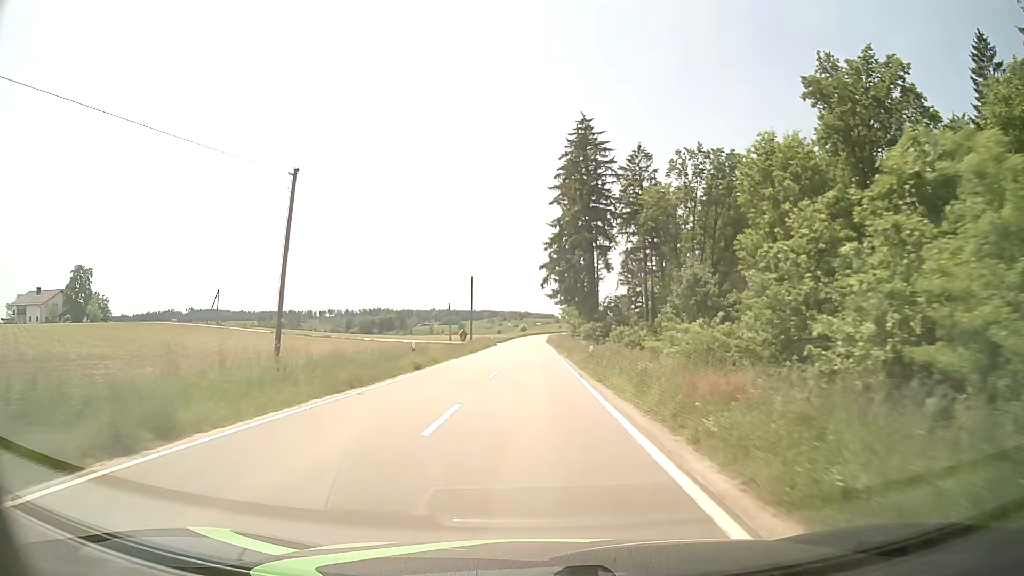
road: tertiary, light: Day
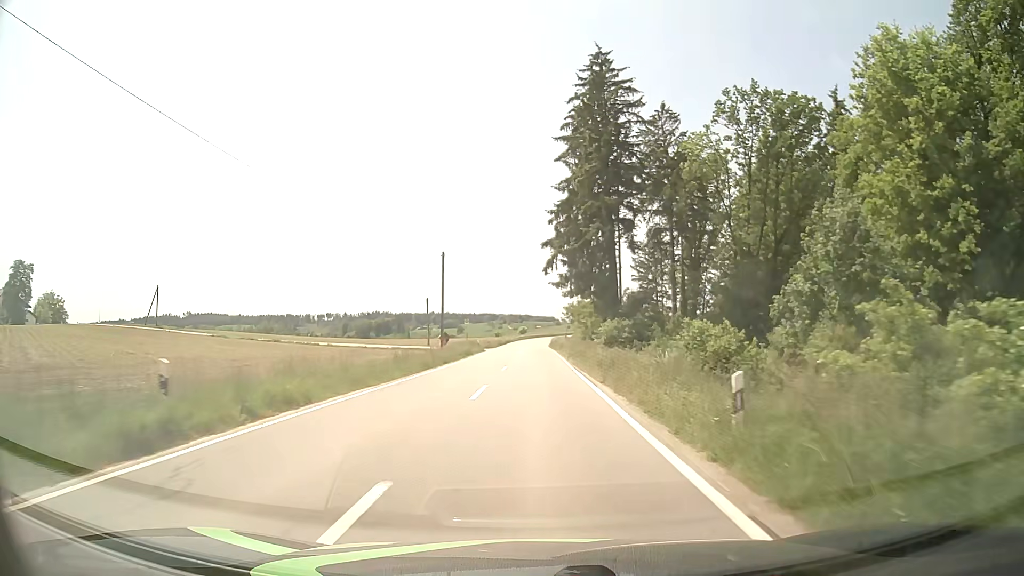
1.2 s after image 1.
(-0.1, +19.4) m; 0°
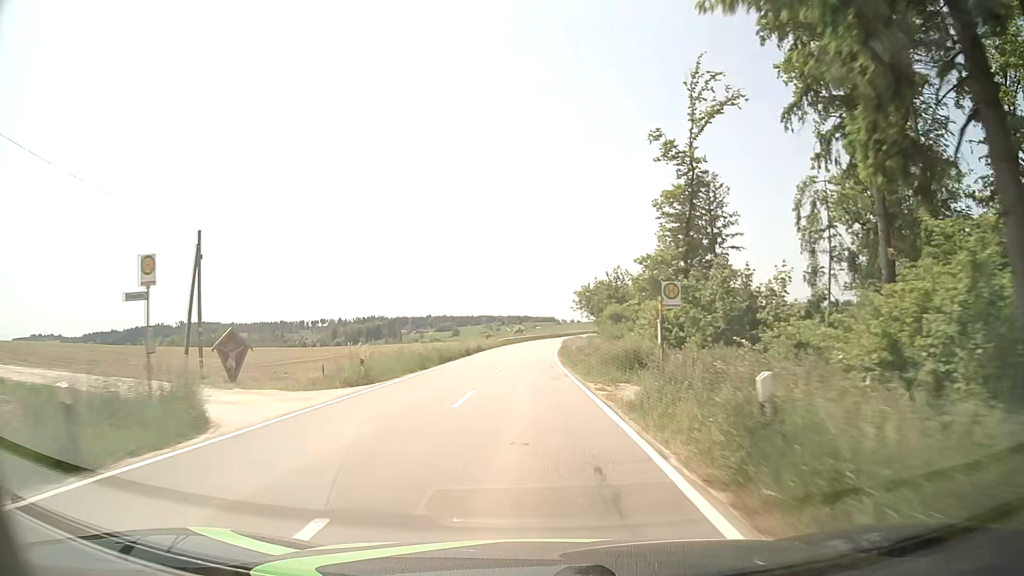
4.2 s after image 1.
(+0.4, +50.2) m; 0°
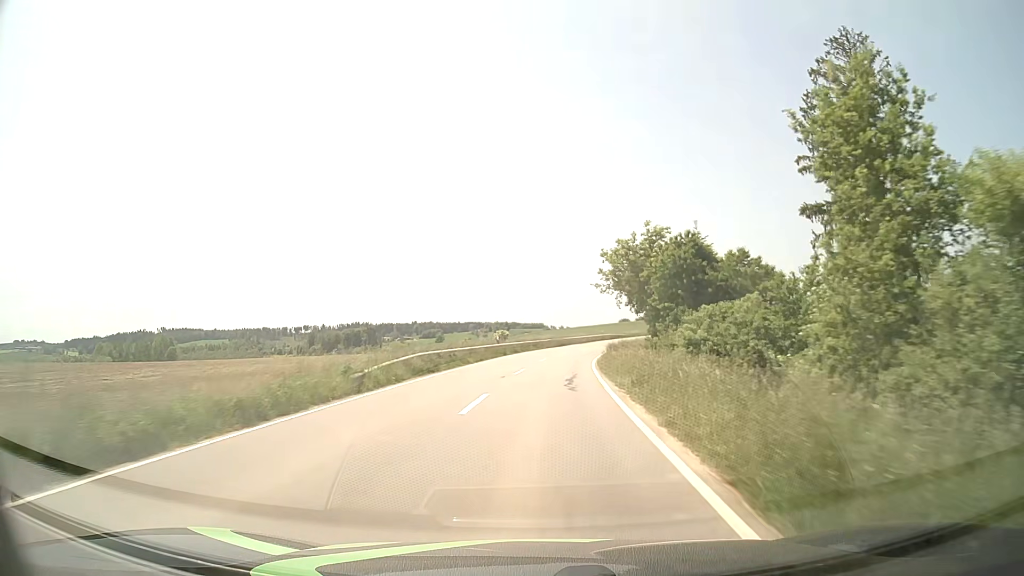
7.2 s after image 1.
(0.0, +50.0) m; +1°
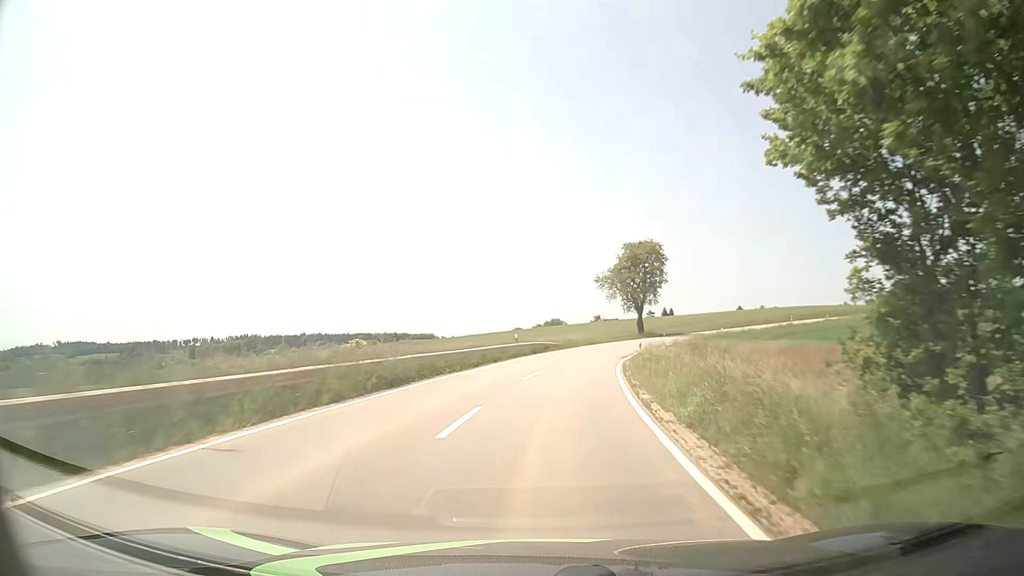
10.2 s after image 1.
(+3.4, +51.2) m; +8°
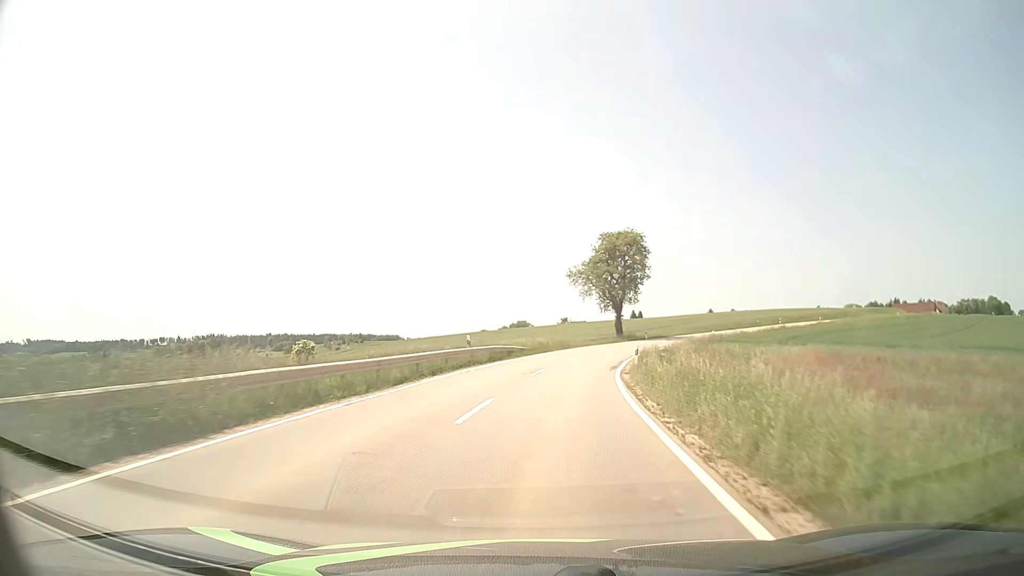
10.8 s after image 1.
(+0.3, +10.4) m; +3°
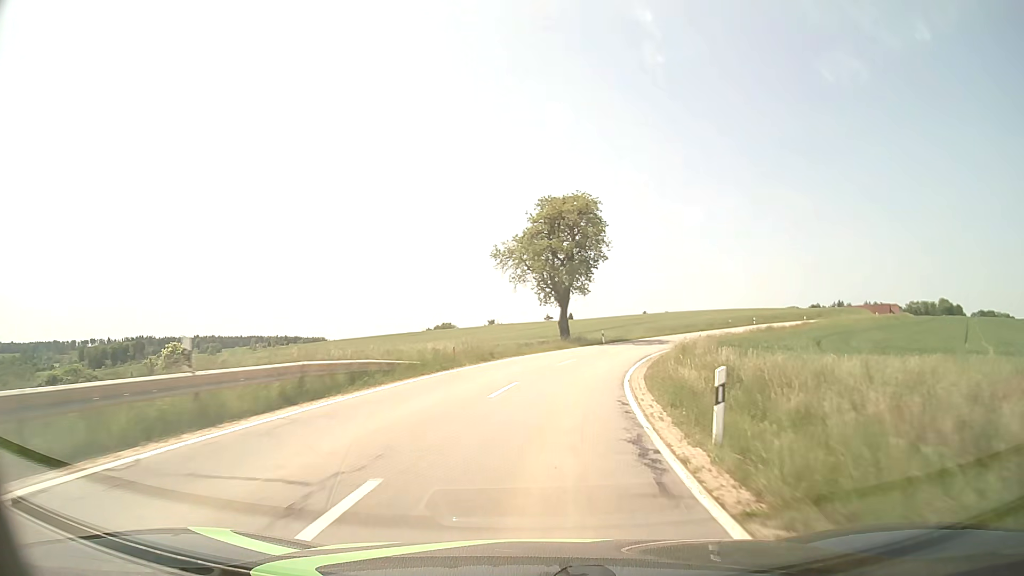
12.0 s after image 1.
(+1.0, +20.6) m; +6°
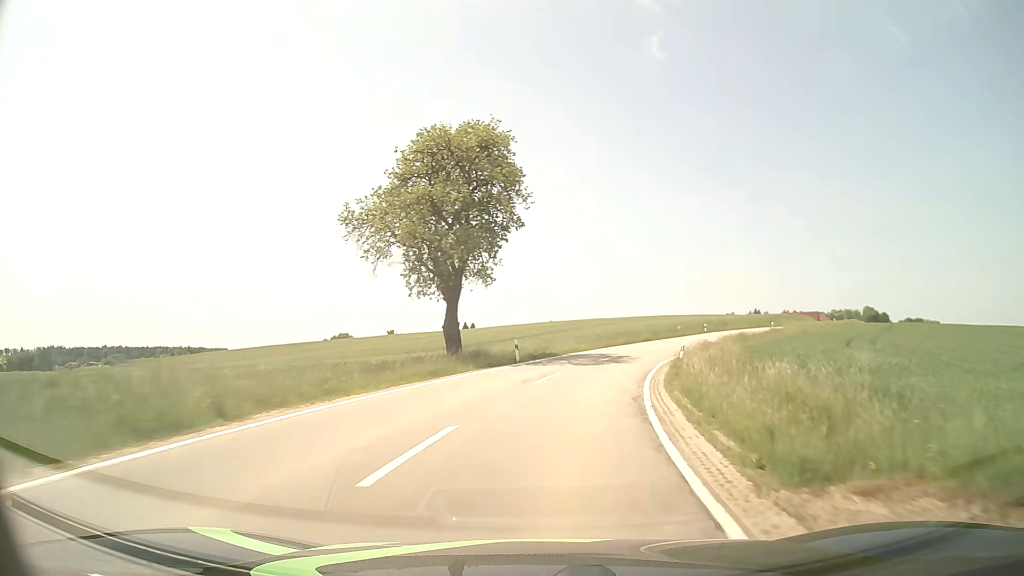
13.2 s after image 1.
(+1.4, +20.3) m; +8°
(0, +10) (+2, +20) (+4, +30) (+7, +39) (+11, +48) (+16, +57) (+21, +66) (+26, +74) (+32, +82) (+38, +90) m
